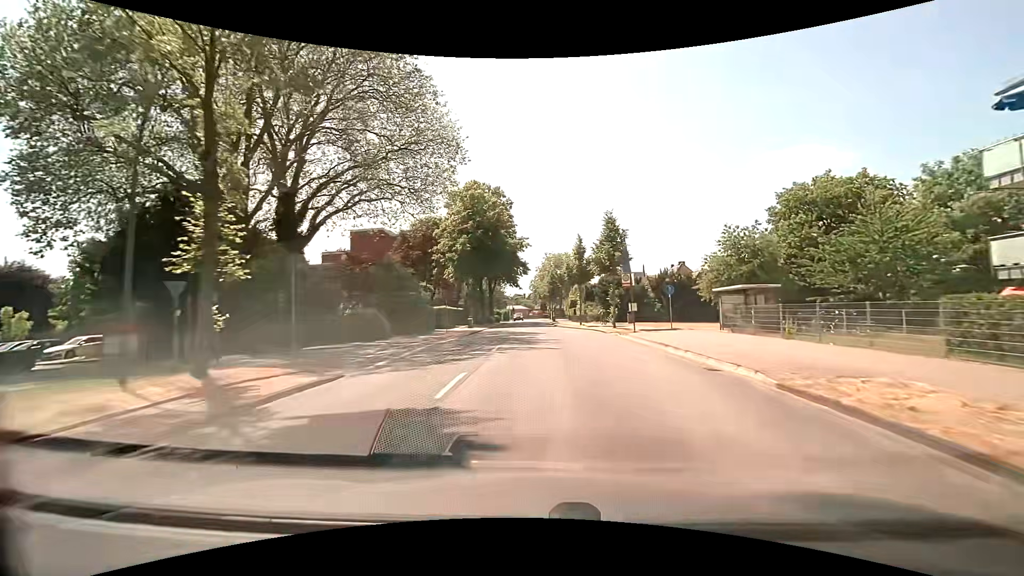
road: secondary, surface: asphalt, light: Day
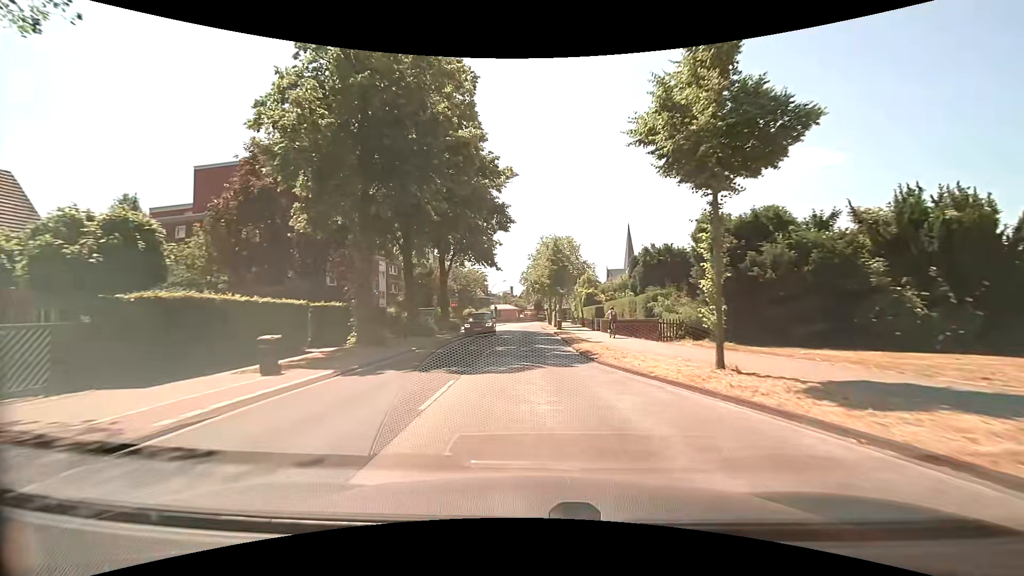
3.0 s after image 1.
(+0.3, +36.6) m; +1°
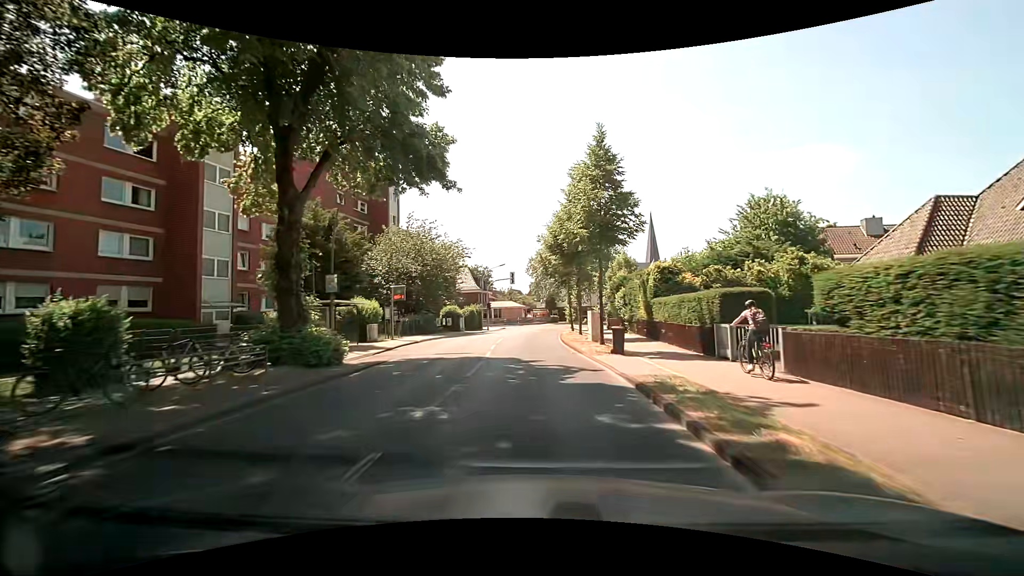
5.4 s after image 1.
(-0.2, +28.4) m; -2°
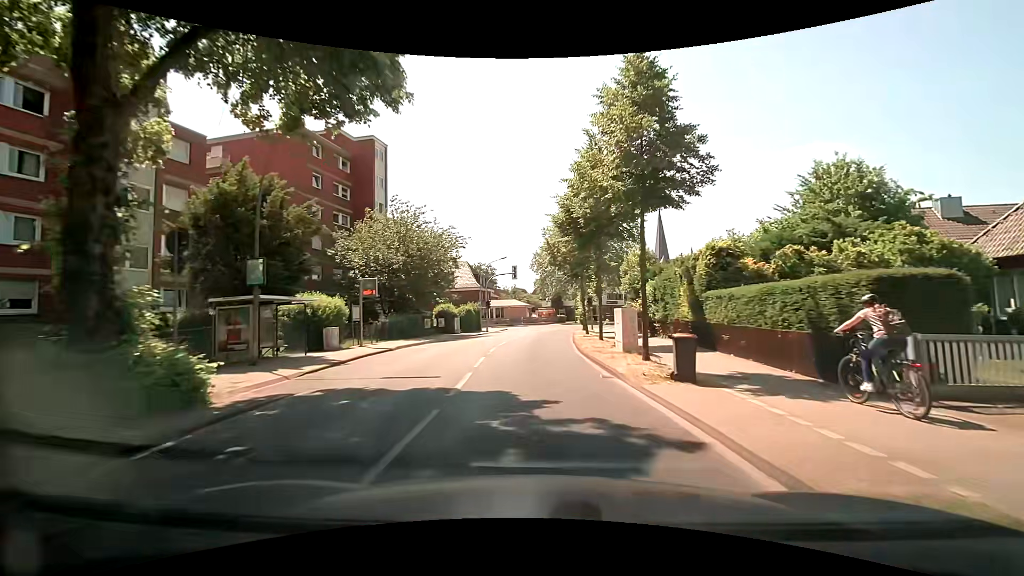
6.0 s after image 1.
(0.0, +6.9) m; 0°
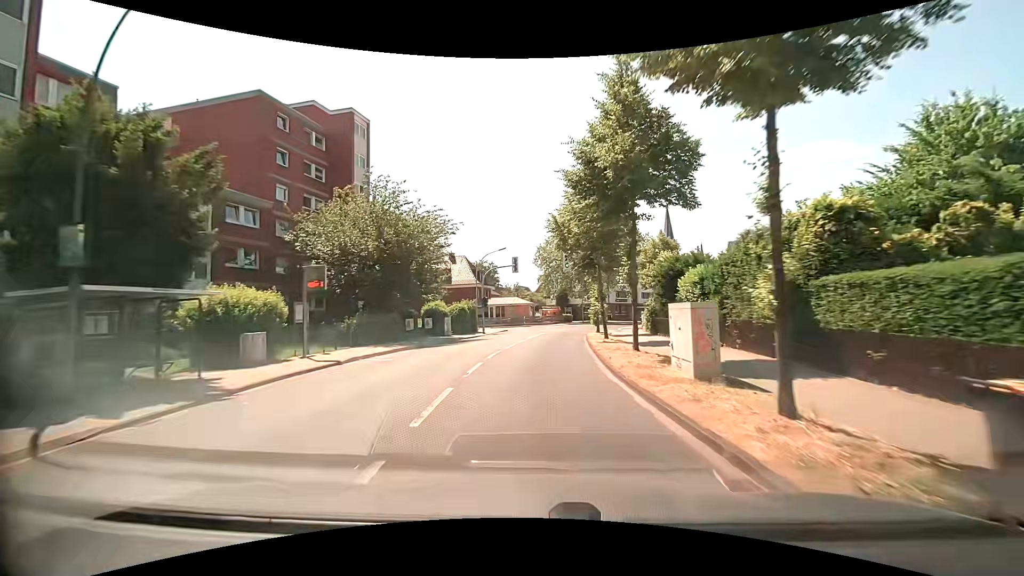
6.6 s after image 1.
(0.0, +6.9) m; 0°
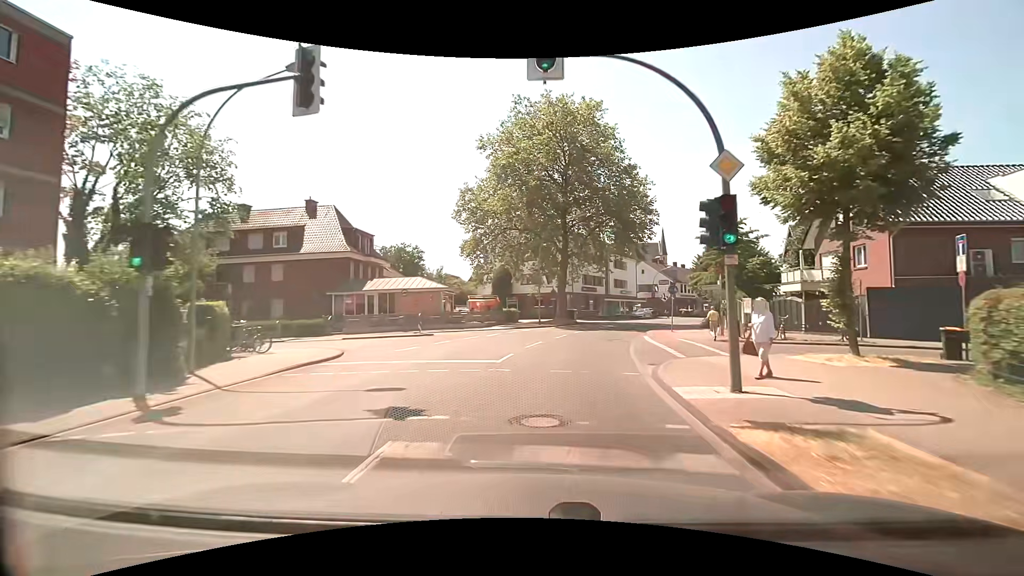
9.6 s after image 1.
(+0.8, +34.1) m; +6°
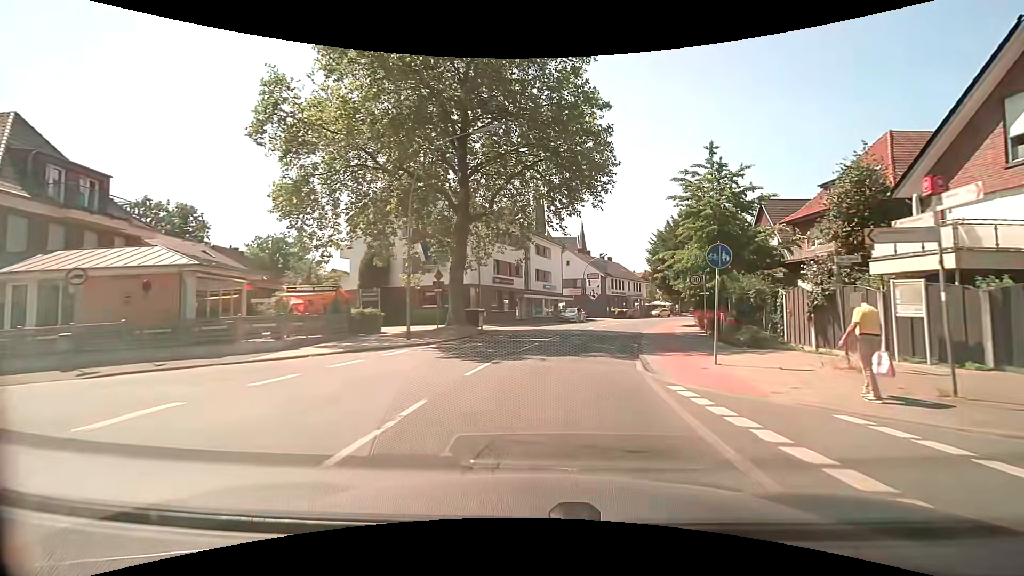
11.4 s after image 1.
(+1.6, +19.7) m; +10°
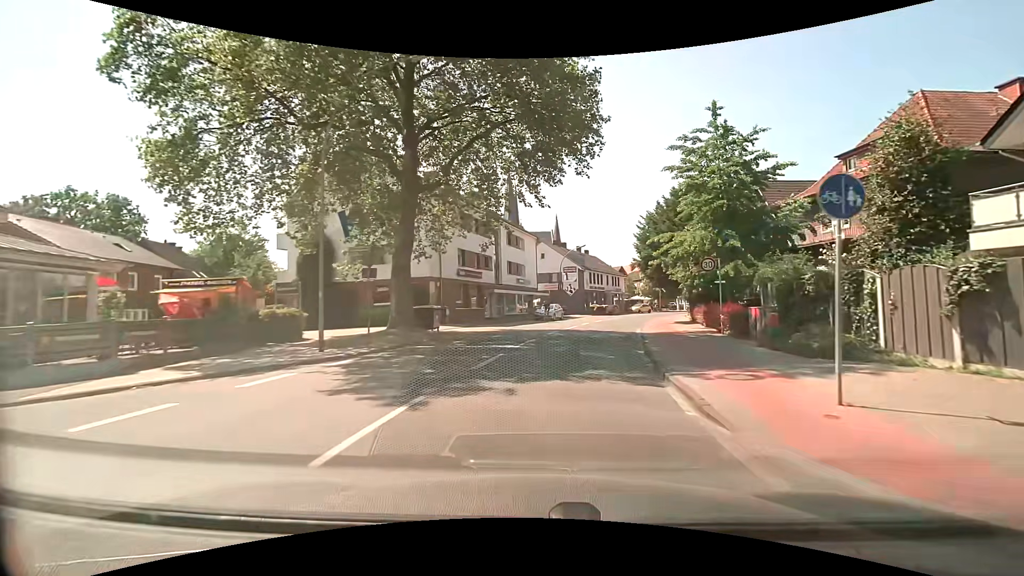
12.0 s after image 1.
(+0.1, +5.9) m; +2°
(+1, +10) (+2, +20) (+4, +30) (+6, +39) (+9, +49) (+13, +58) (+17, +67) (+22, +76) (+28, +84) (+37, +88) m
